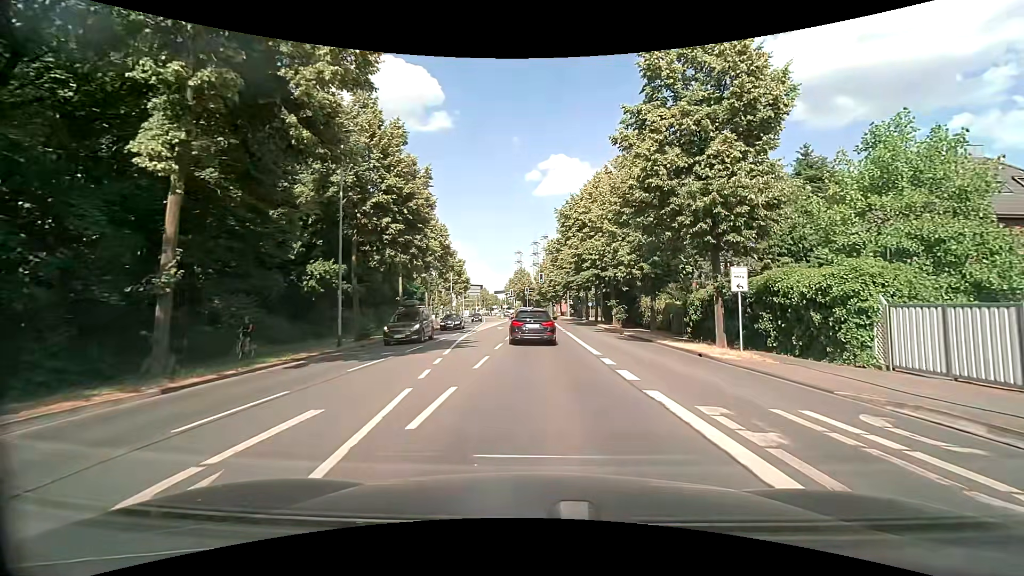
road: secondary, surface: asphalt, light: Day
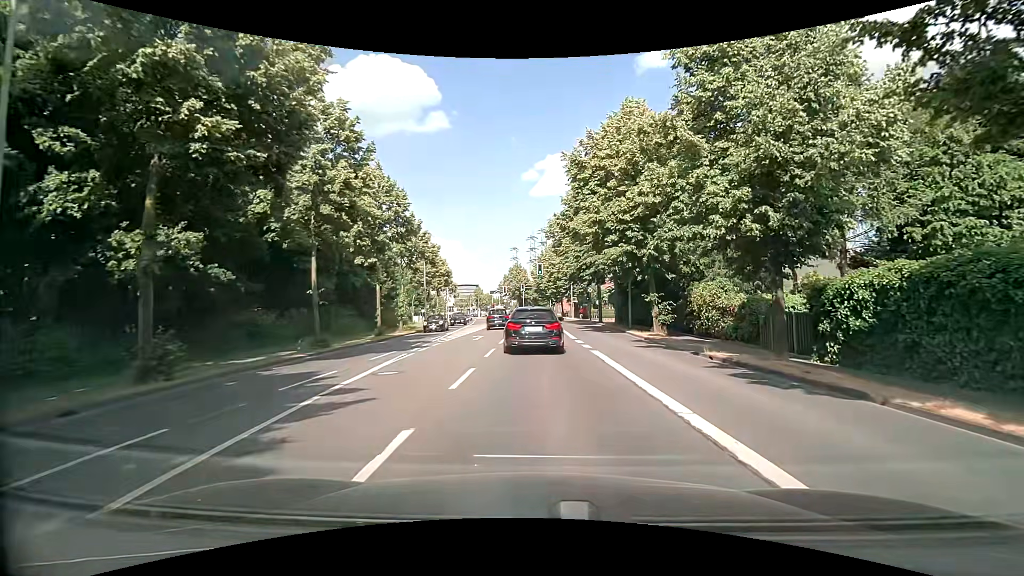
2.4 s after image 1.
(-0.1, +15.2) m; 0°
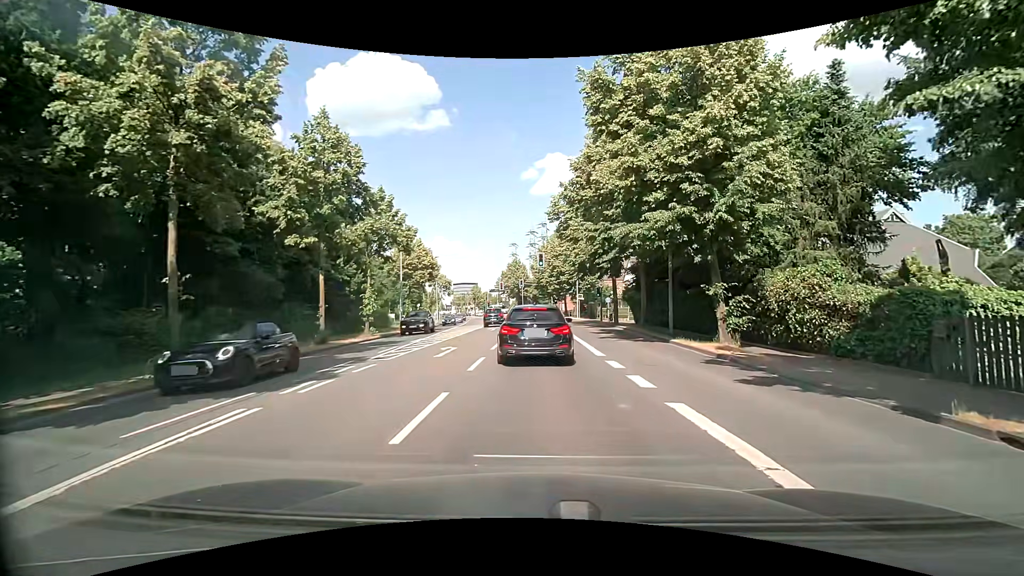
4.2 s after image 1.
(-0.1, +9.3) m; -1°
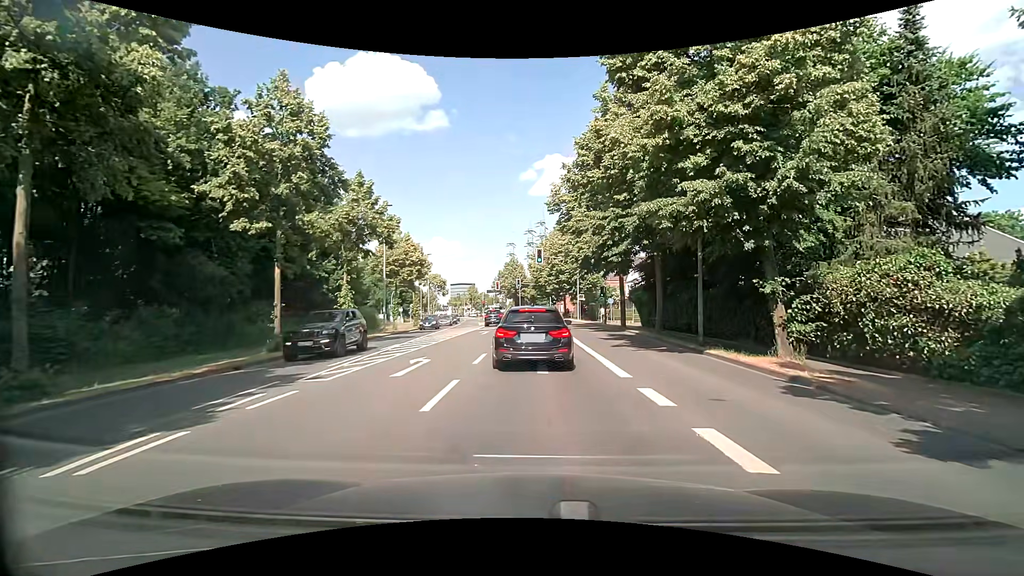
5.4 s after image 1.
(0.0, +4.2) m; +1°
